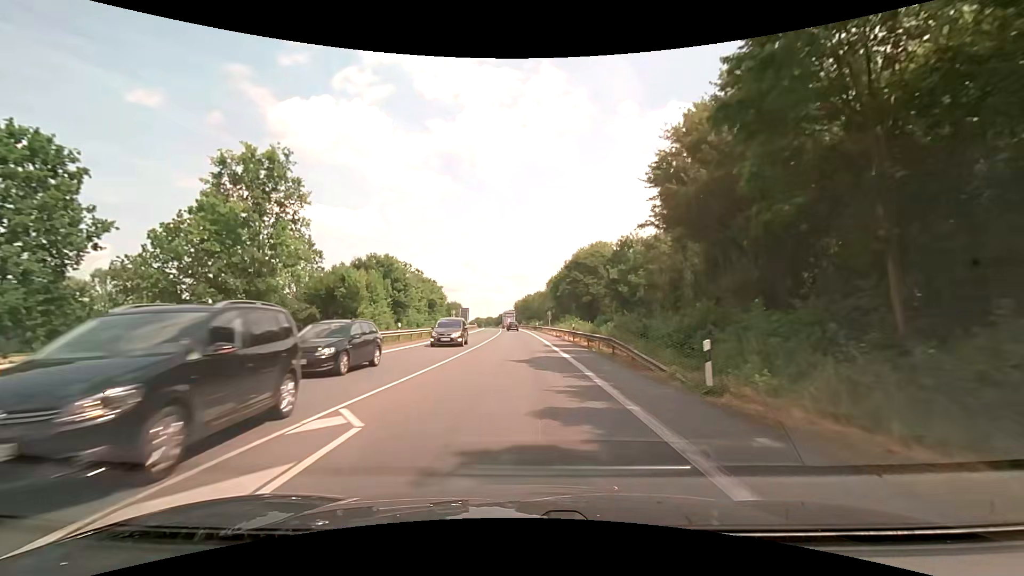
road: primary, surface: asphalt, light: Day
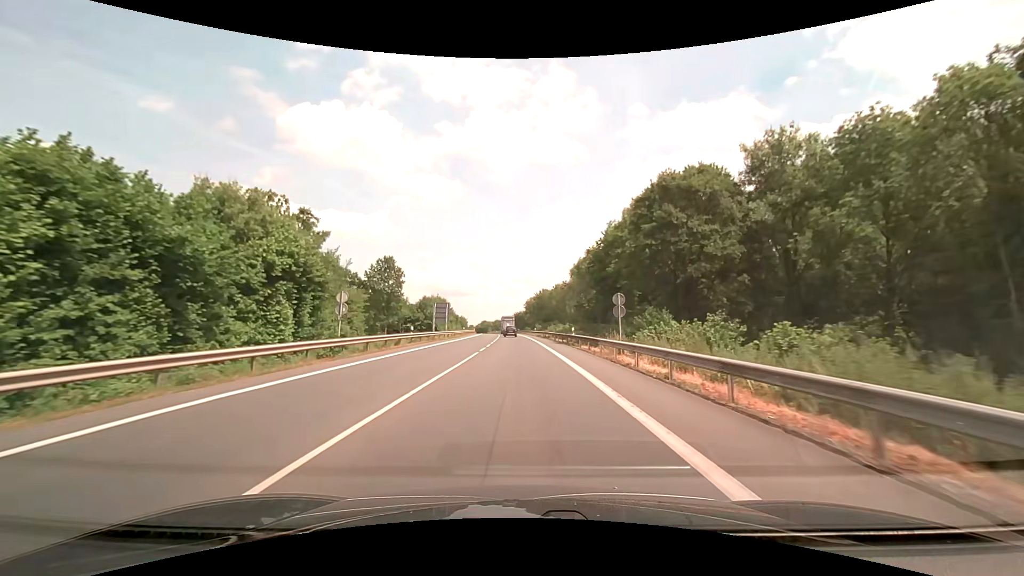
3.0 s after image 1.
(-0.4, +49.1) m; -1°
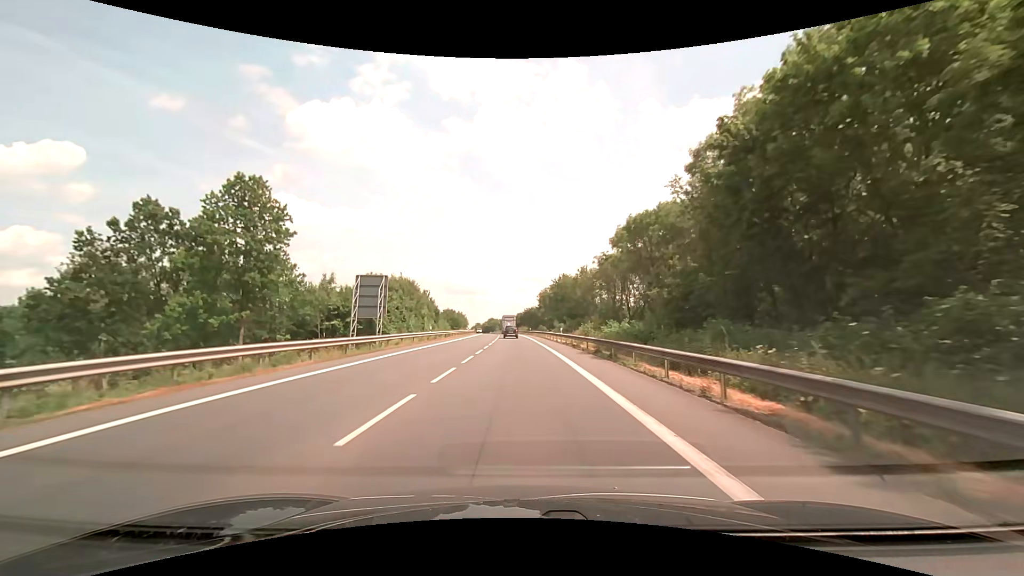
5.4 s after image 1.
(-0.4, +39.8) m; -1°
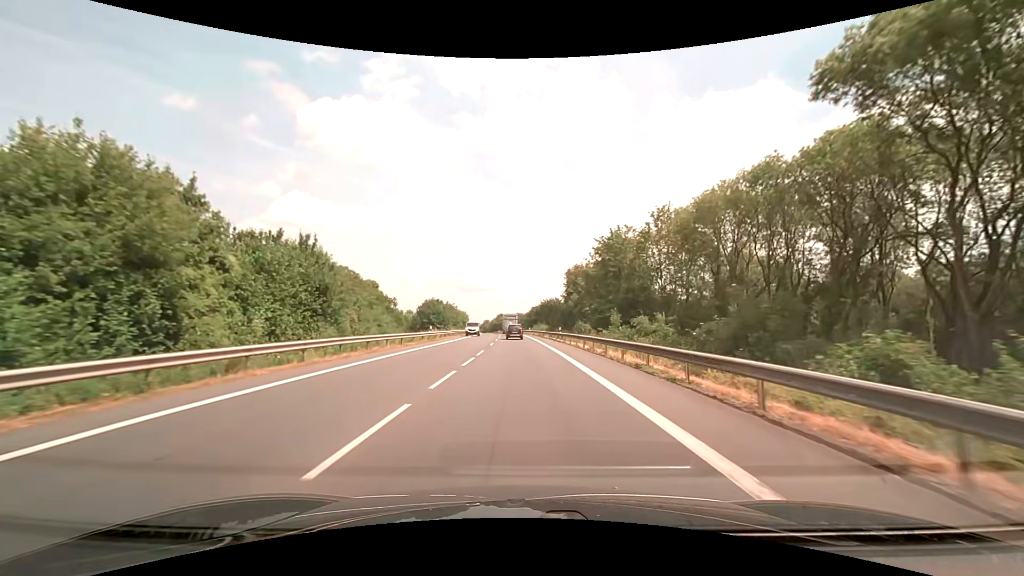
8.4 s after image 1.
(-0.7, +49.7) m; -2°
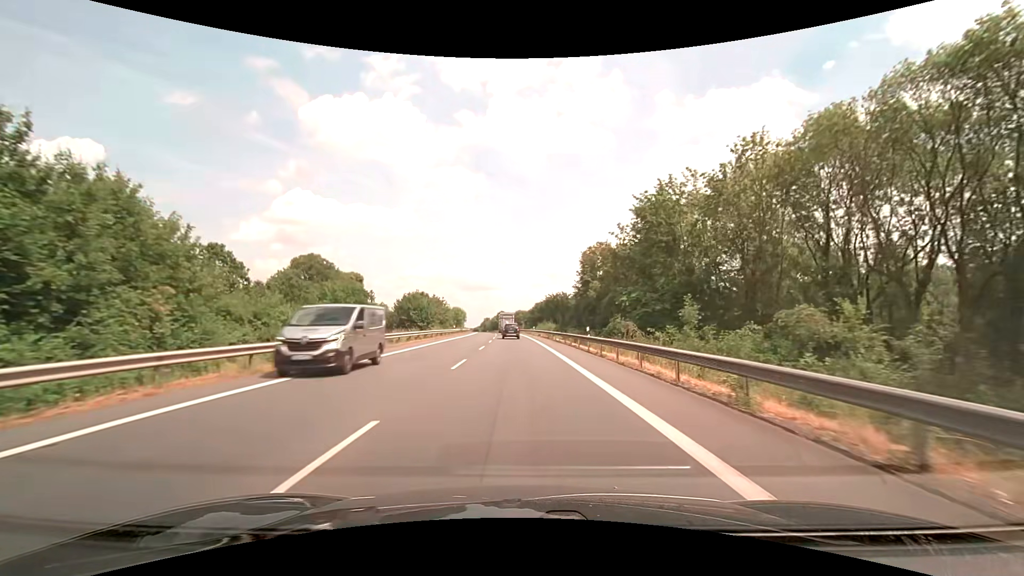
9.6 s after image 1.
(0.0, +19.7) m; 0°
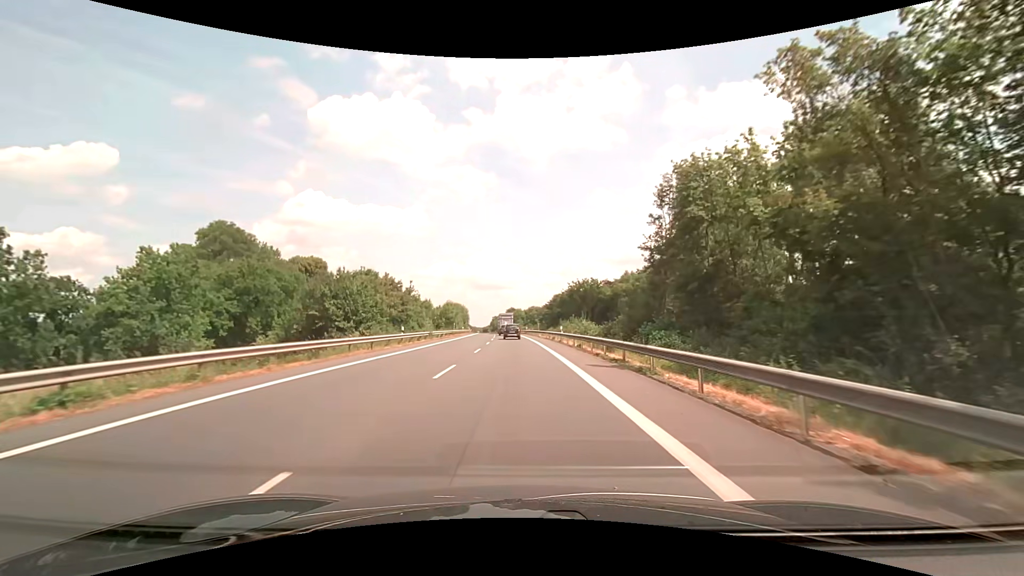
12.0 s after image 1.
(-0.3, +38.4) m; -1°
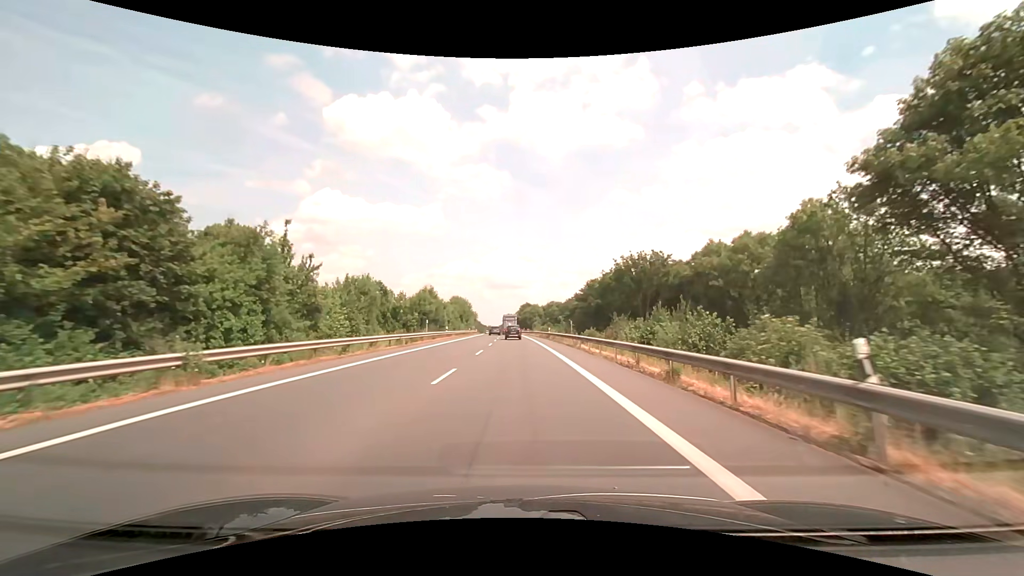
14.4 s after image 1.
(-0.5, +37.3) m; -2°
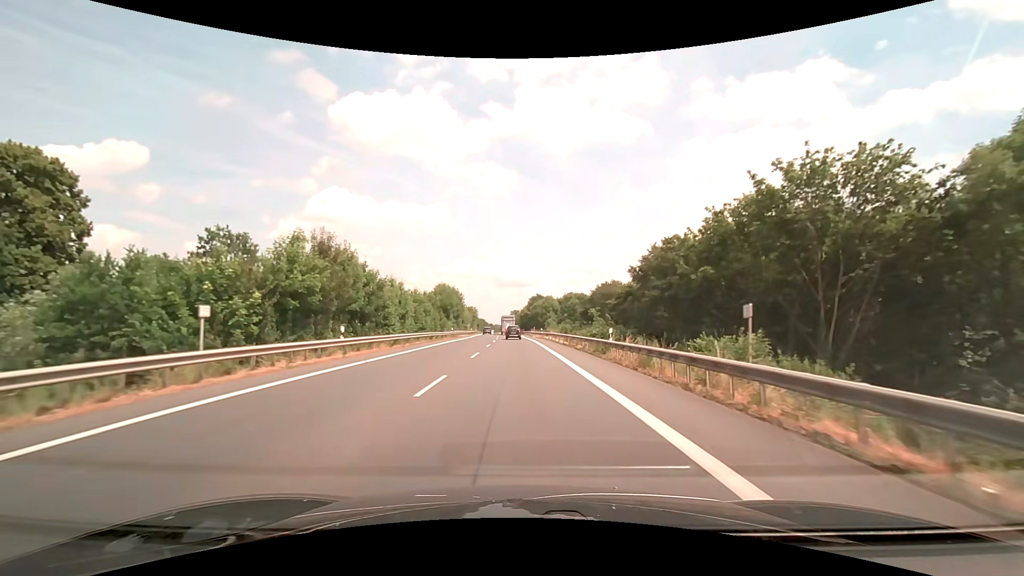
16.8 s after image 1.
(-0.4, +38.2) m; -1°
(0, +10) (0, +20) (0, +30) (0, +40) (0, +50) (0, +60) (-1, +70) (-1, +80) (-2, +90) (-3, +100) m
